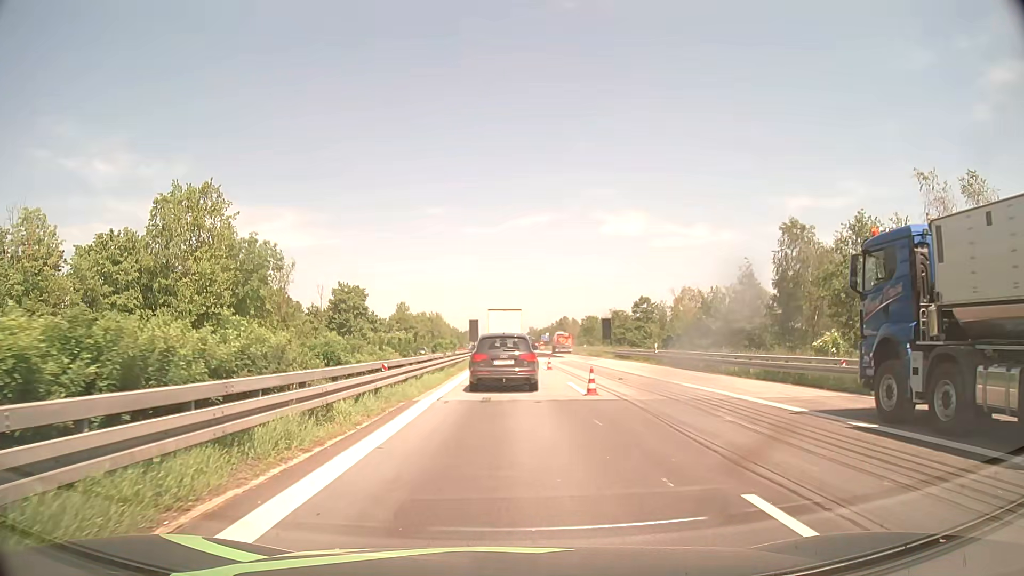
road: motorway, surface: asphalt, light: Day
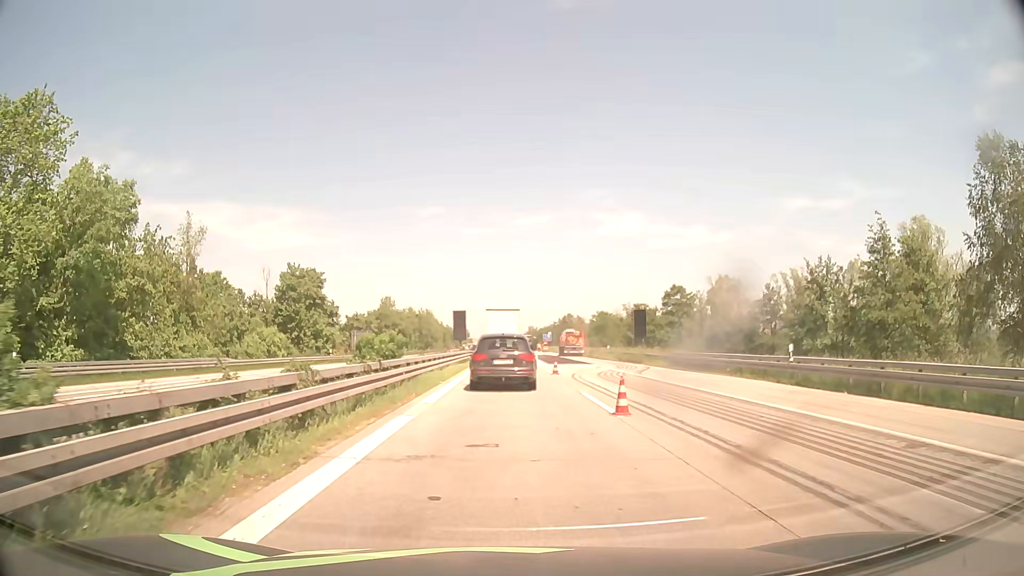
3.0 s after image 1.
(-0.1, +22.7) m; 0°
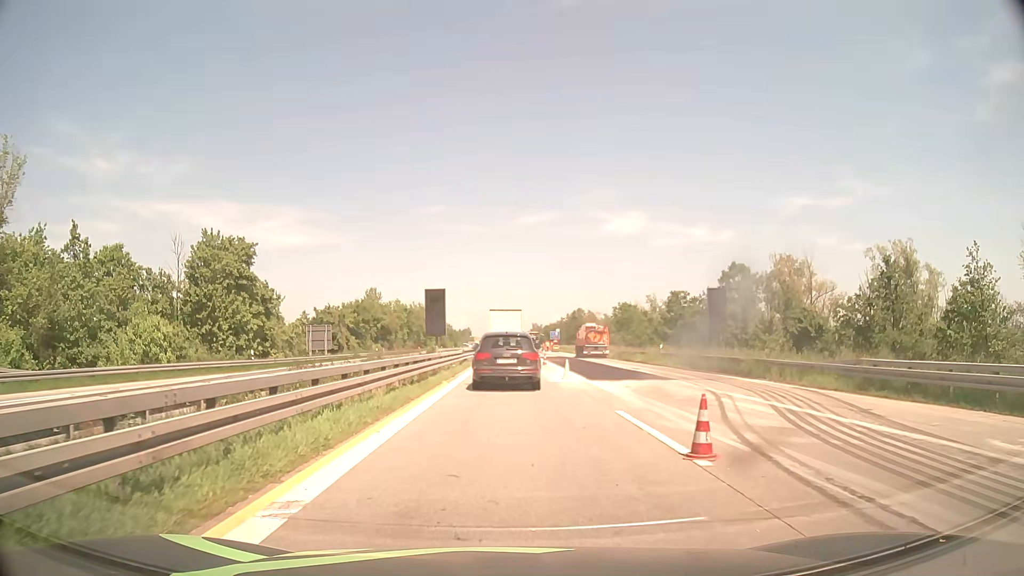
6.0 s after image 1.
(0.0, +23.0) m; 0°
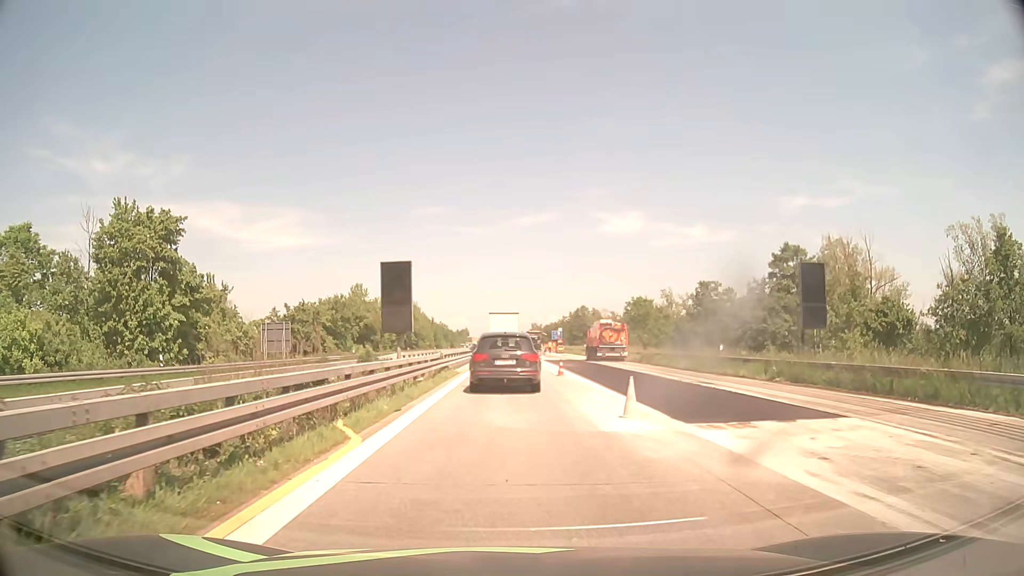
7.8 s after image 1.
(+0.1, +13.5) m; +1°
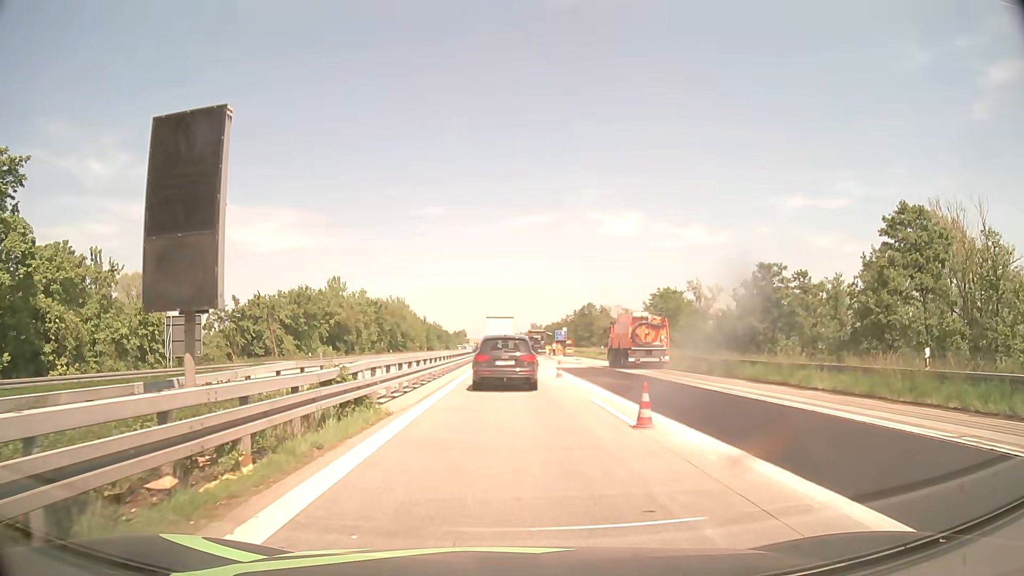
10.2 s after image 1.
(0.0, +17.8) m; 0°
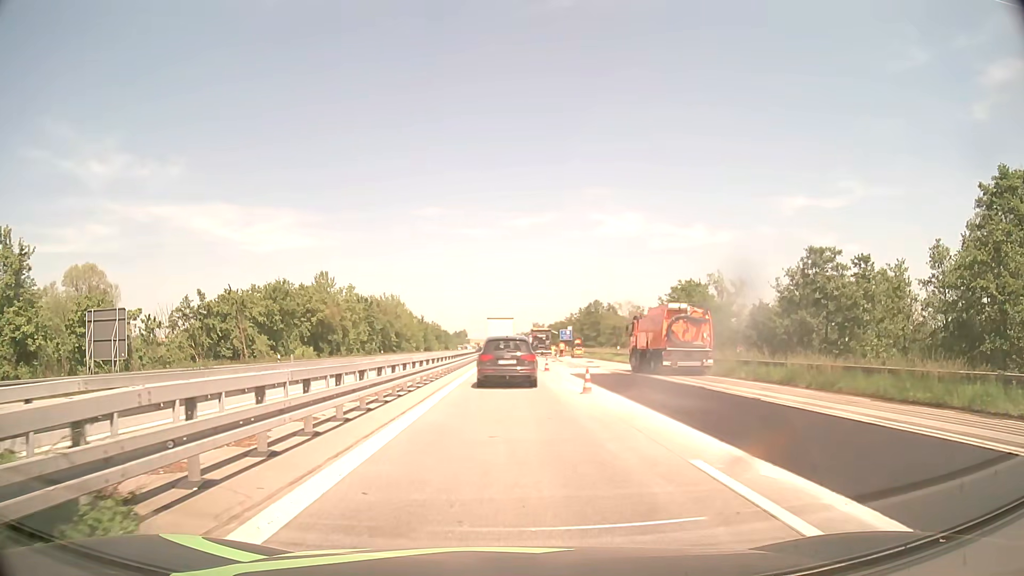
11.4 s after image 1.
(0.0, +9.5) m; 0°
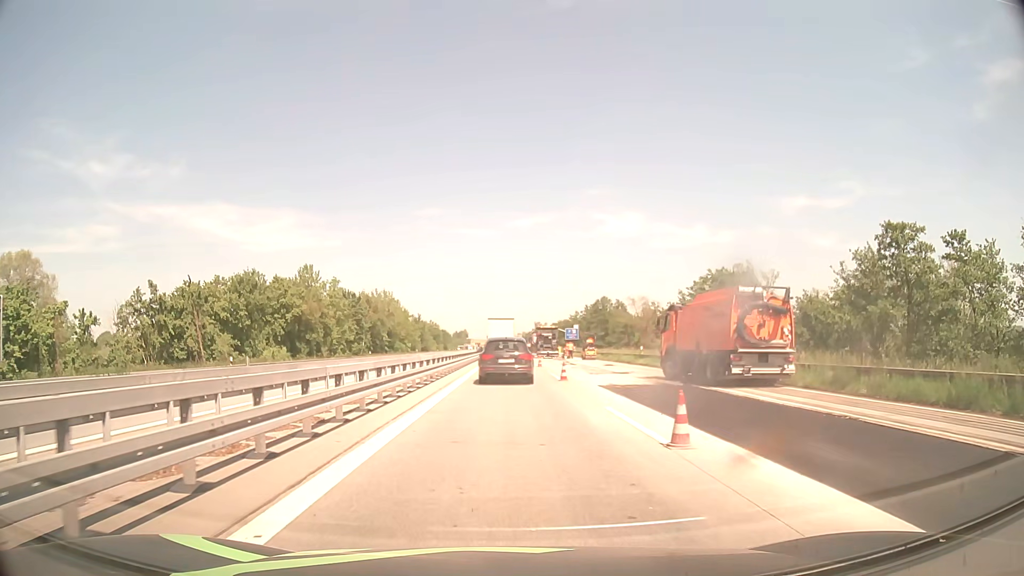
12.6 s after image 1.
(0.0, +10.4) m; 0°
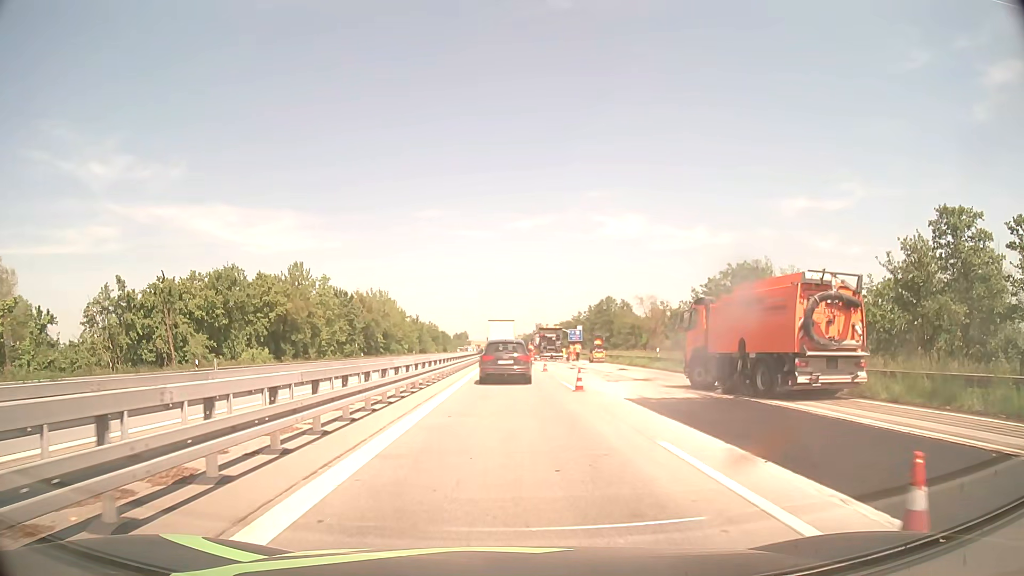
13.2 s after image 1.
(0.0, +5.6) m; 0°
(0, +10) (0, +20) (0, +30) (0, +40) (0, +50) (0, +60) (0, +70) (0, +80) (0, +90) (0, +100) m
